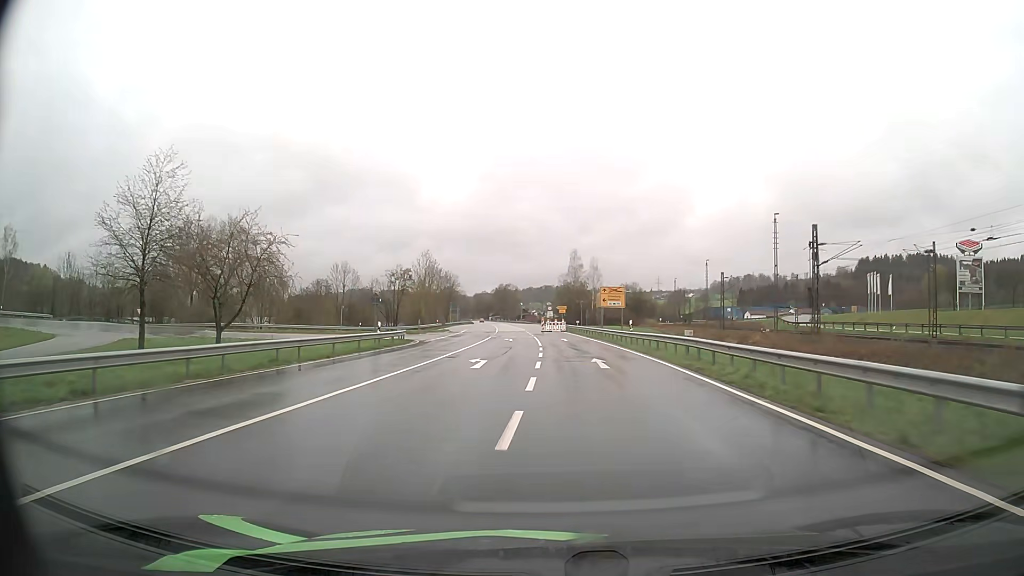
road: primary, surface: asphalt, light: Day
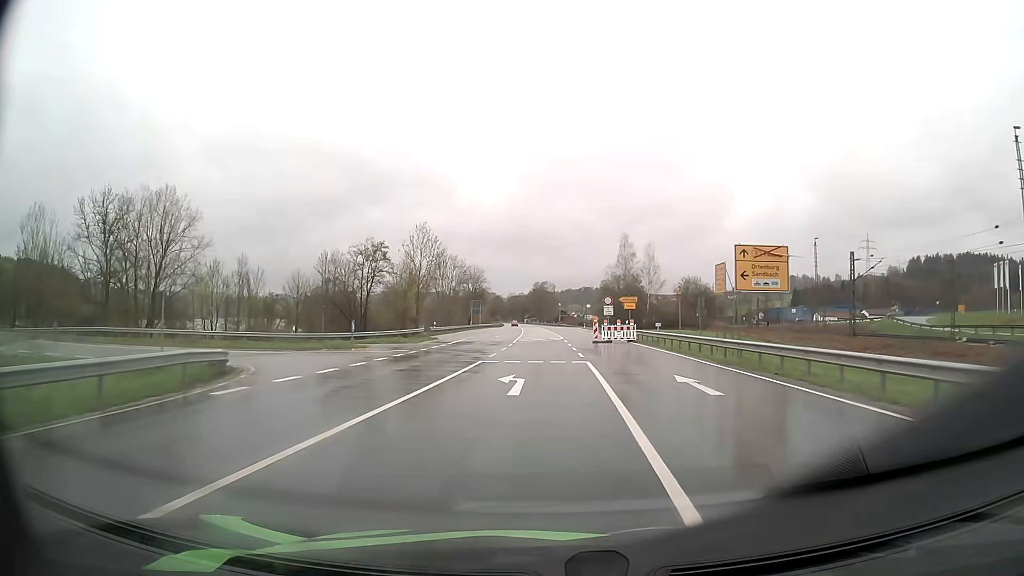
(-1.2, +33.7) m; -4°
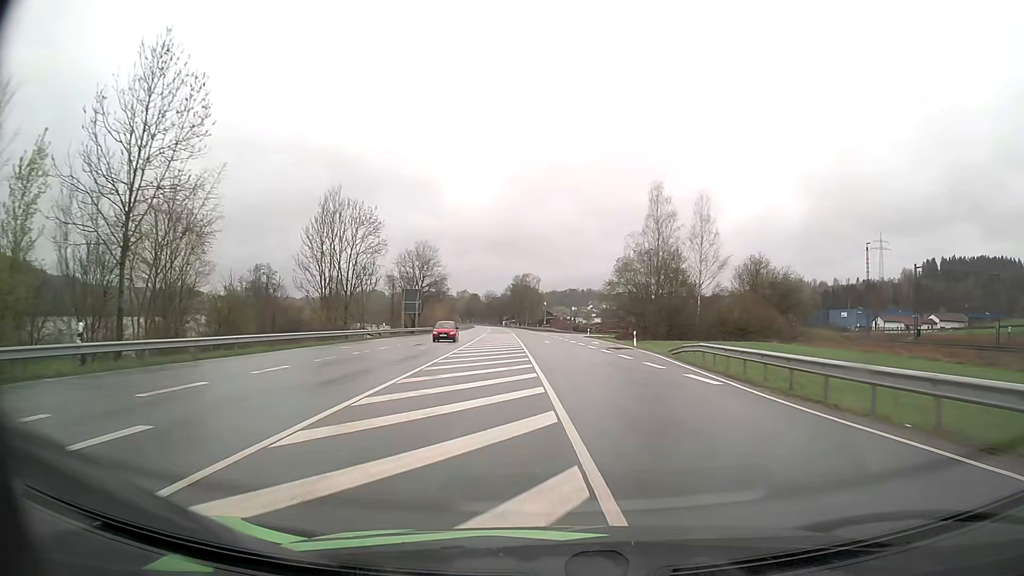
(+0.4, +55.9) m; +1°
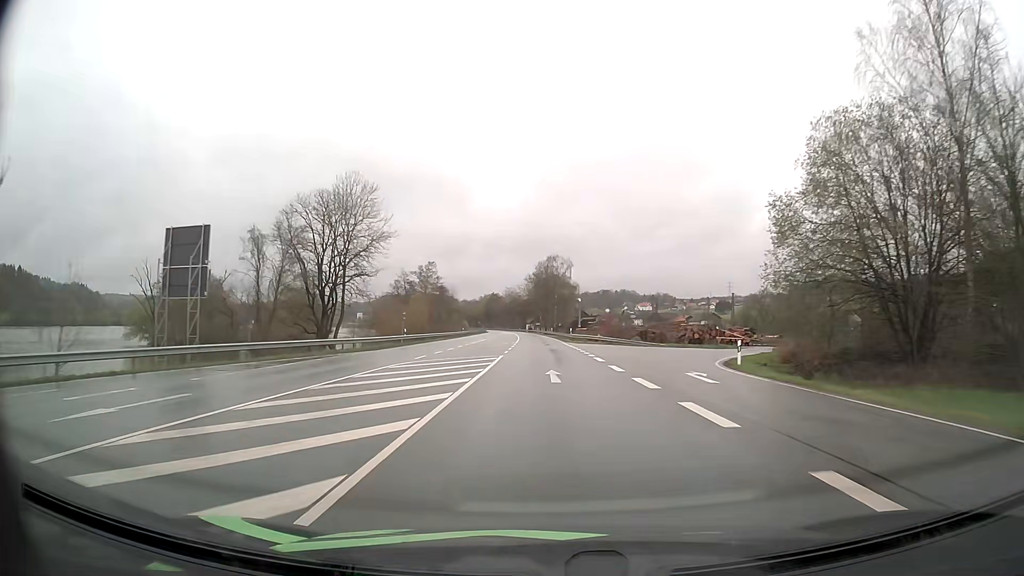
(-0.7, +61.0) m; -2°
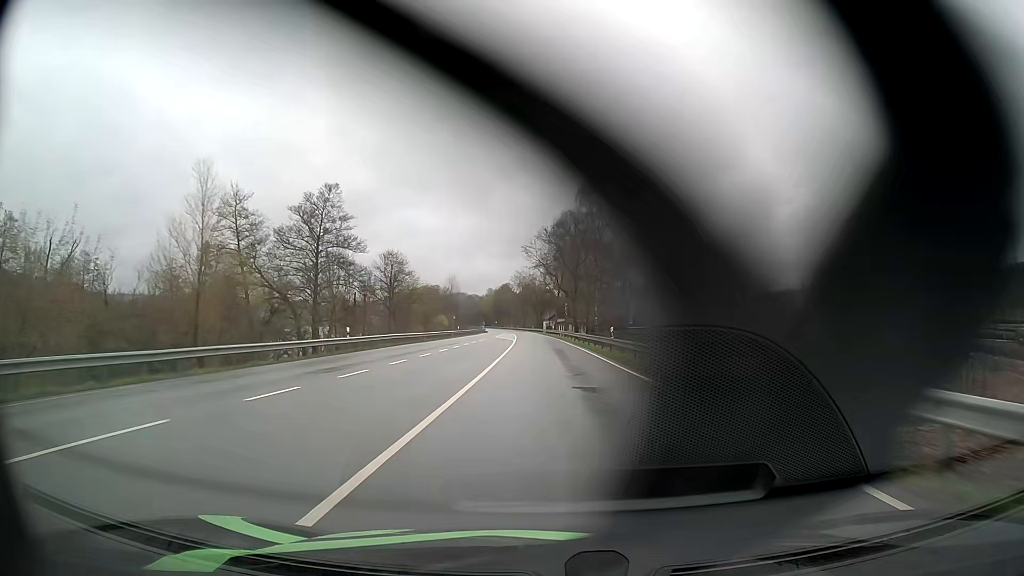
(-1.6, +72.2) m; -2°
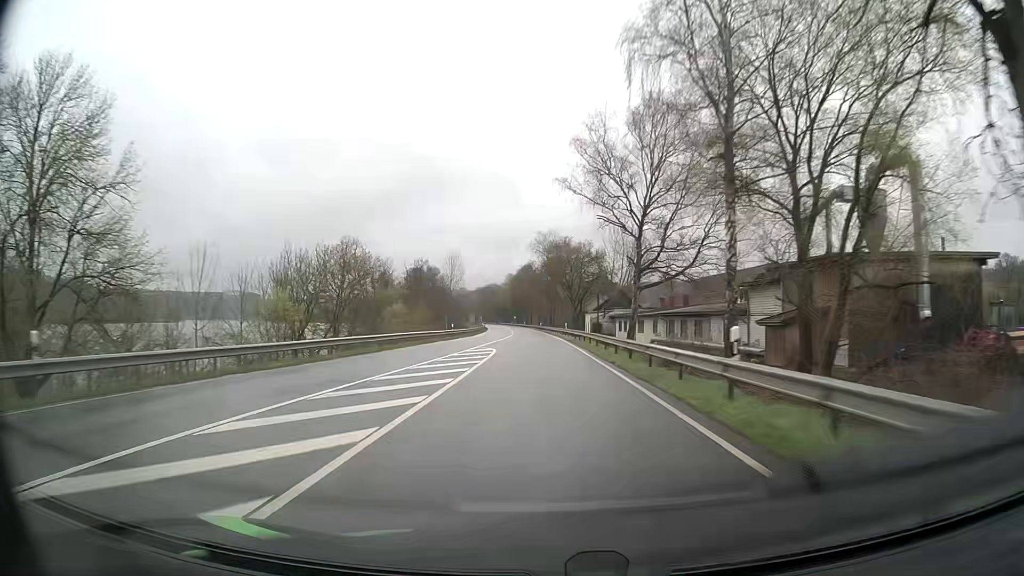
(-1.7, +79.4) m; -3°
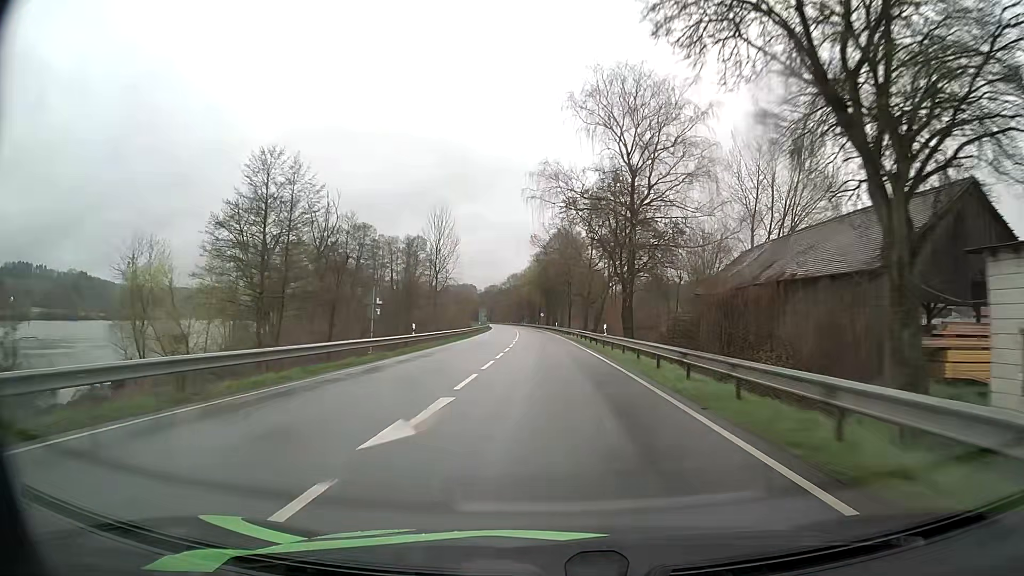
(-2.2, +80.0) m; -3°
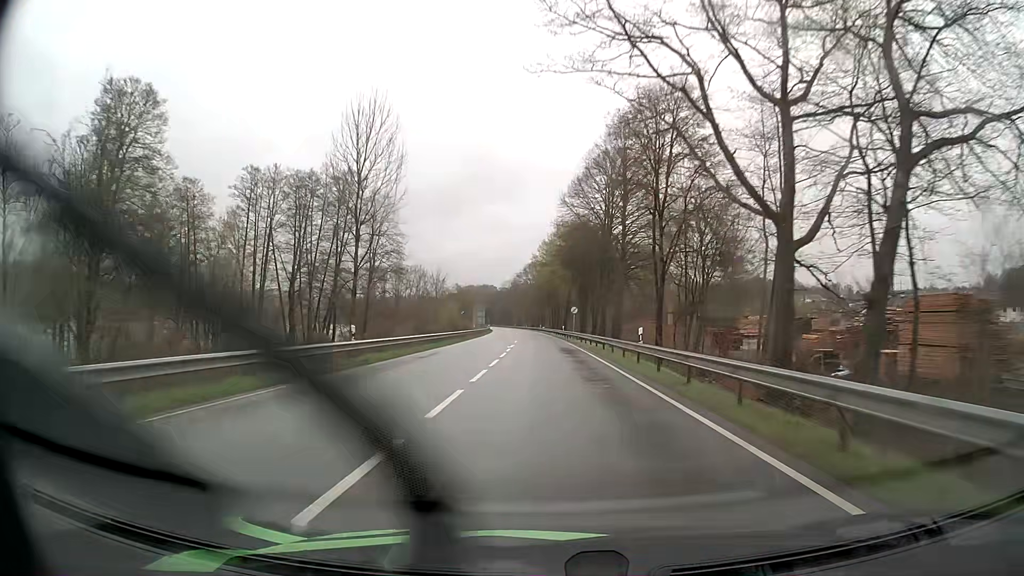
(-1.2, +64.2) m; -2°
(0, +10) (0, +20) (0, +30) (0, +40) (0, +50) (-1, +60) (-1, +70) (-2, +80) (-2, +90) (-3, +100) m
